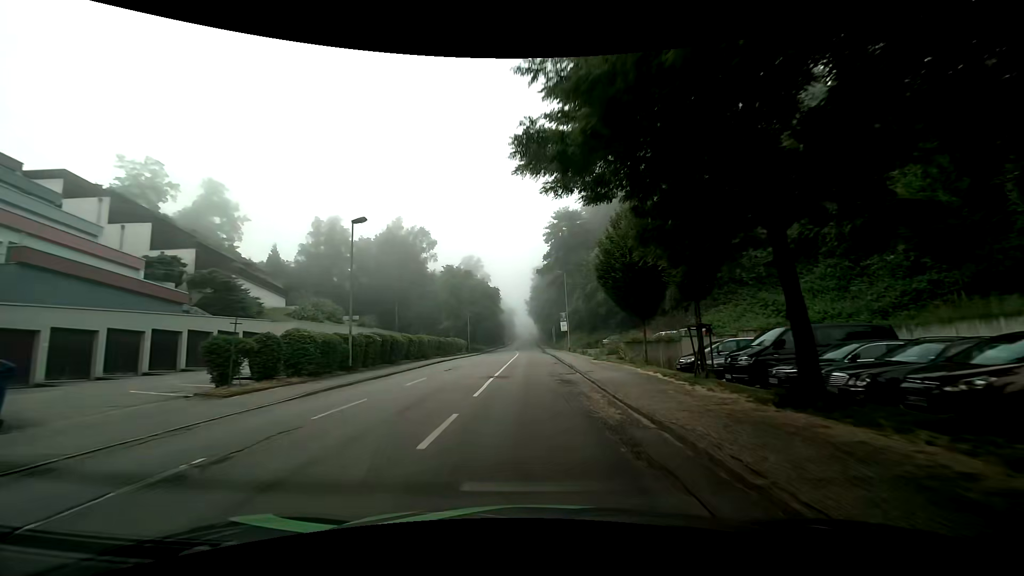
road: tertiary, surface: asphalt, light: Day
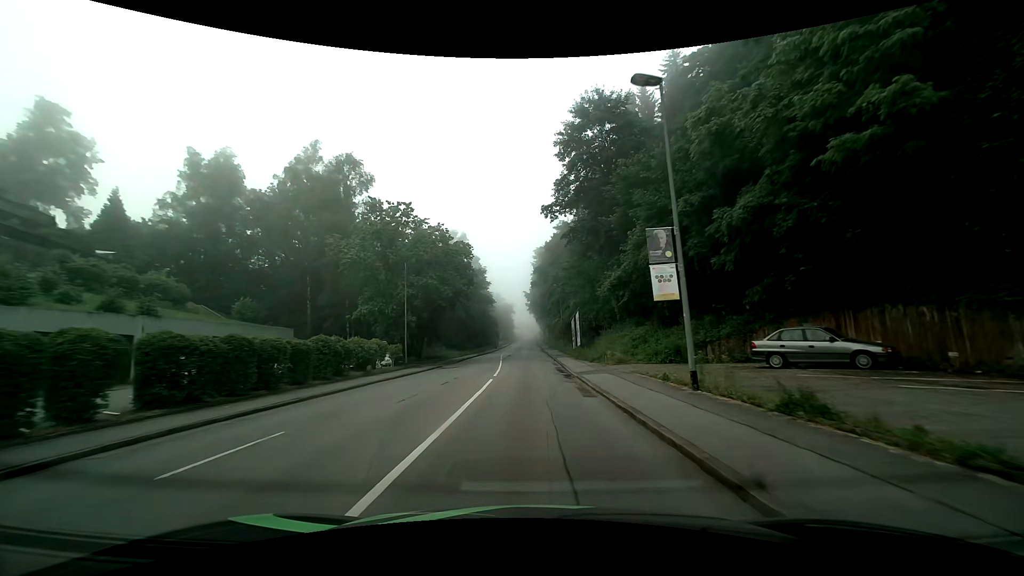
(+0.1, +38.2) m; 0°
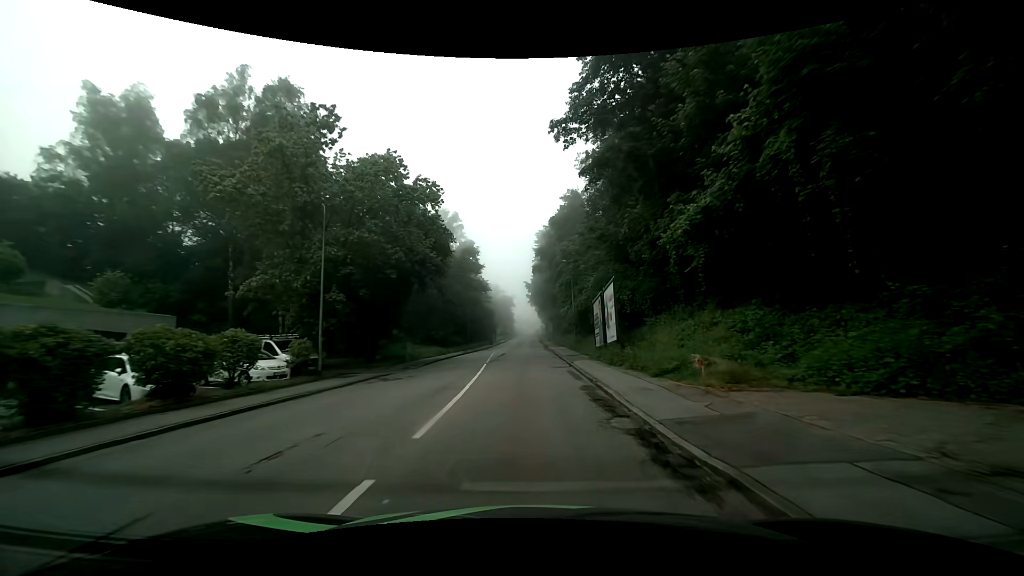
(0.0, +15.3) m; 0°
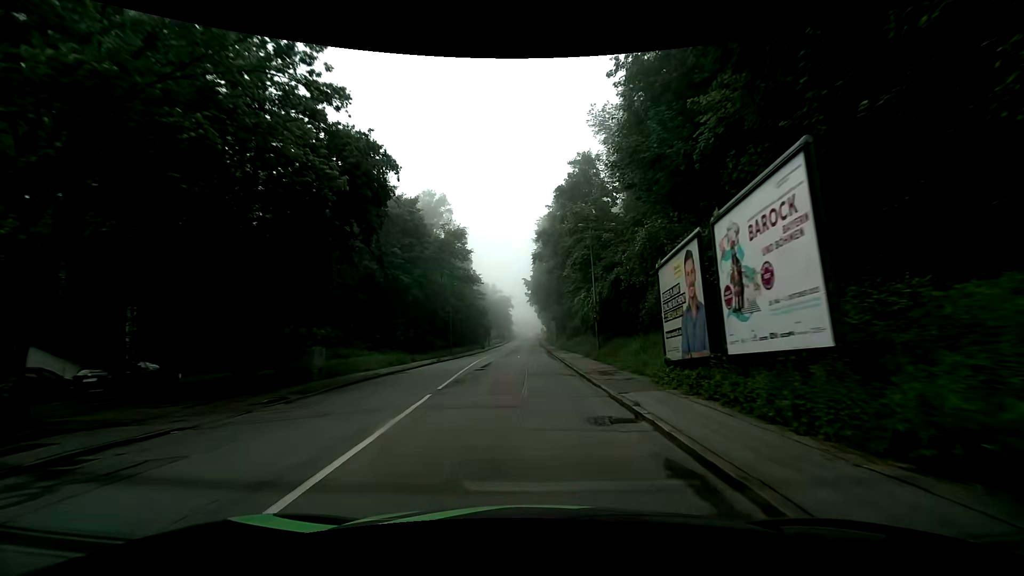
(-0.1, +15.3) m; -1°
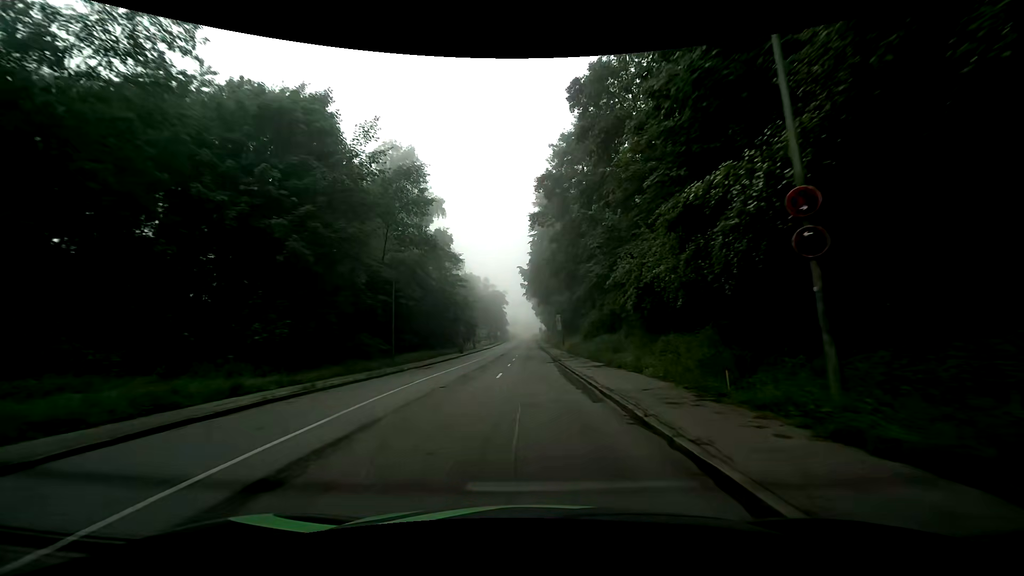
(+0.1, +22.9) m; +1°
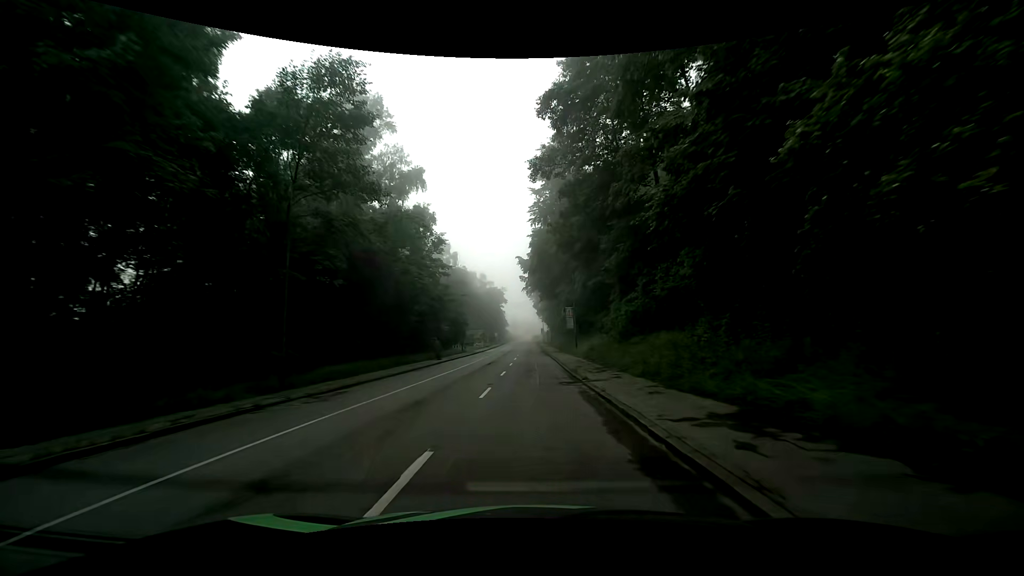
(-0.1, +15.2) m; -1°
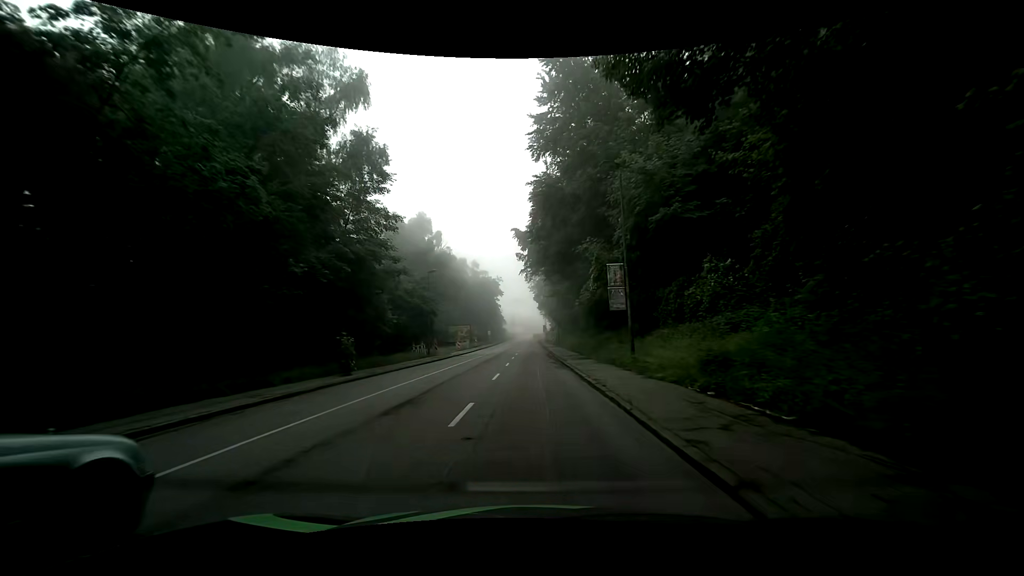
(-0.1, +22.8) m; 0°
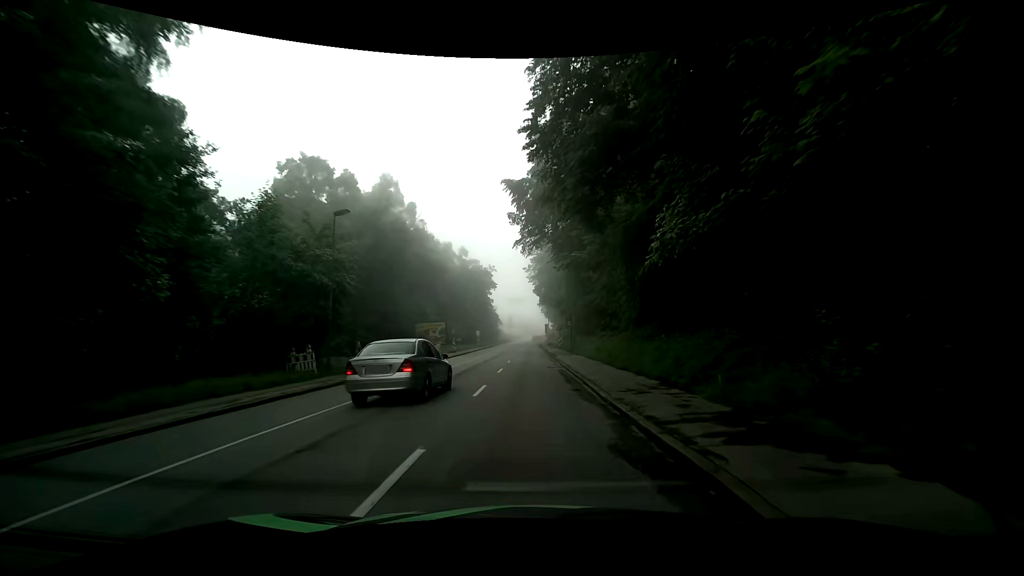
(-0.1, +22.7) m; 0°
(0, +10) (0, +20) (0, +30) (0, +40) (-1, +50) (-1, +60) (-1, +70) (-2, +80) (-2, +90) (-3, +100) m
